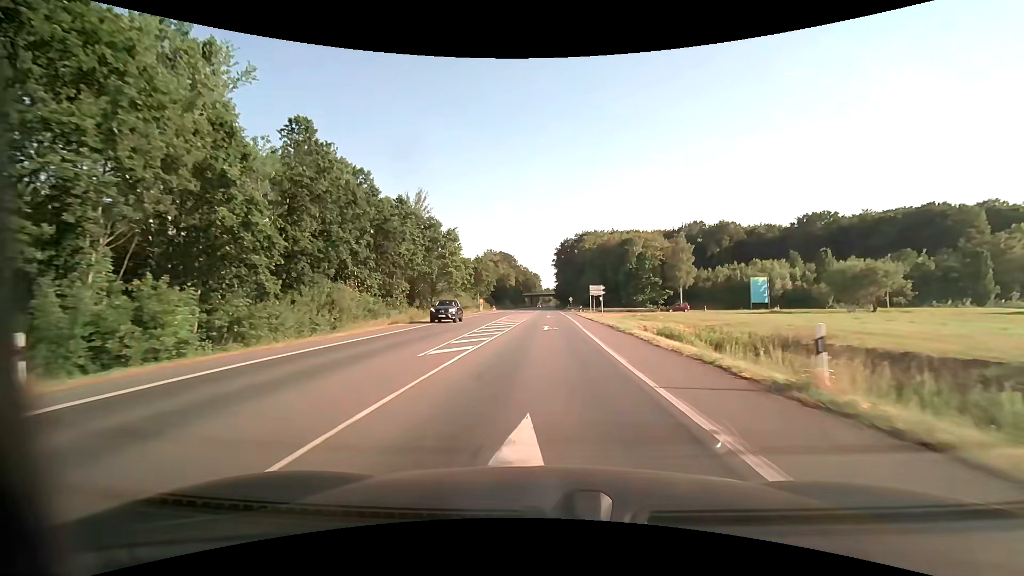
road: primary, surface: asphalt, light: Day
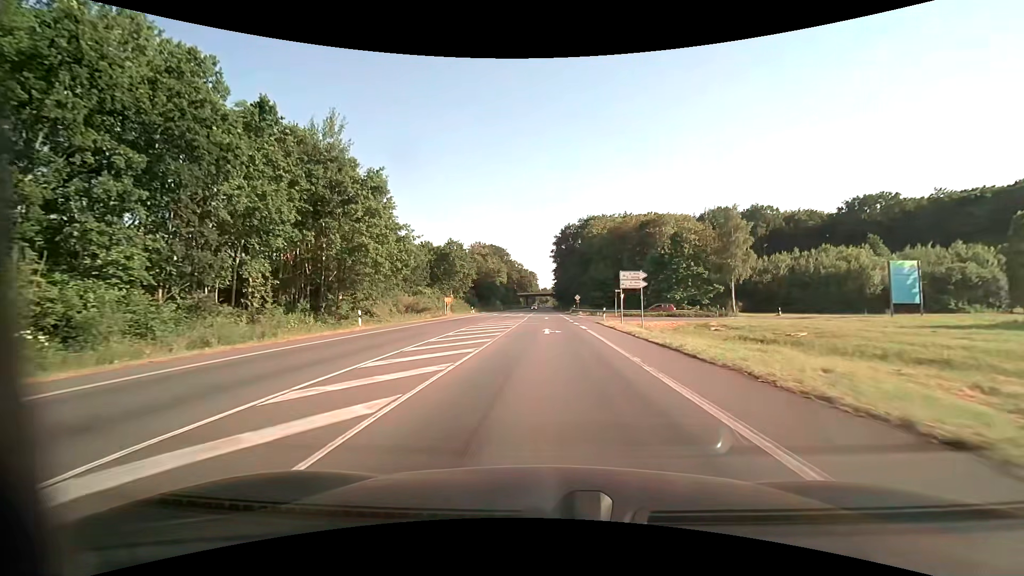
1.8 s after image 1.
(+0.1, +28.5) m; 0°
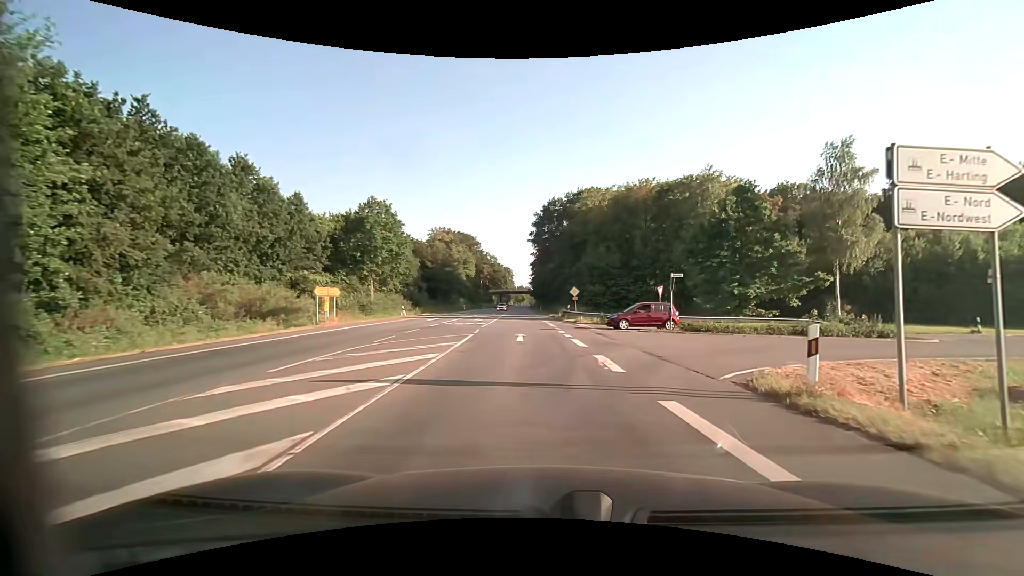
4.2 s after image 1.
(0.0, +29.2) m; +2°
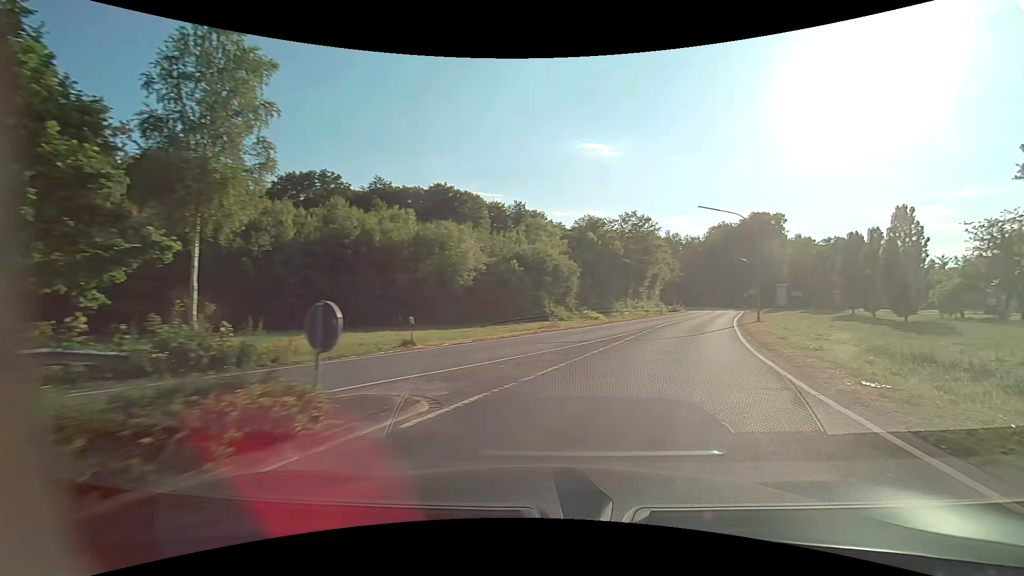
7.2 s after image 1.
(+11.4, +21.4) m; +62°
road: unclassified
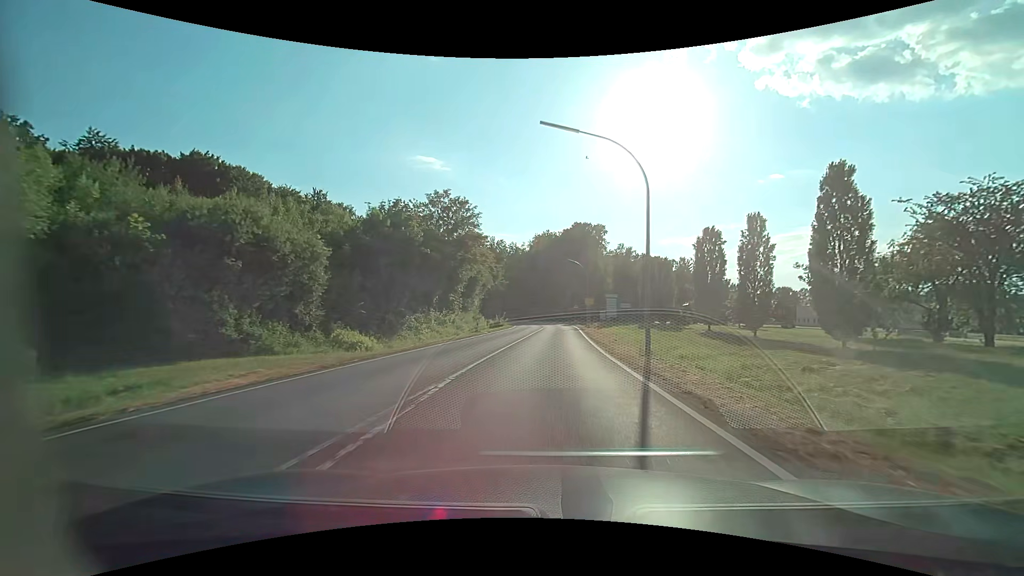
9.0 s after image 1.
(+5.1, +19.9) m; +20°
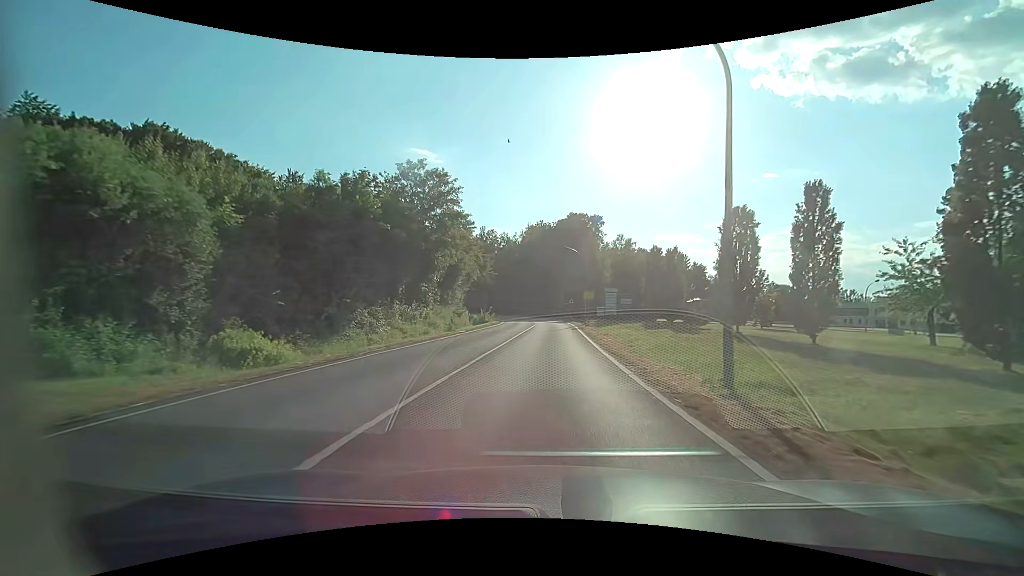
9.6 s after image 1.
(+0.1, +8.0) m; +2°
